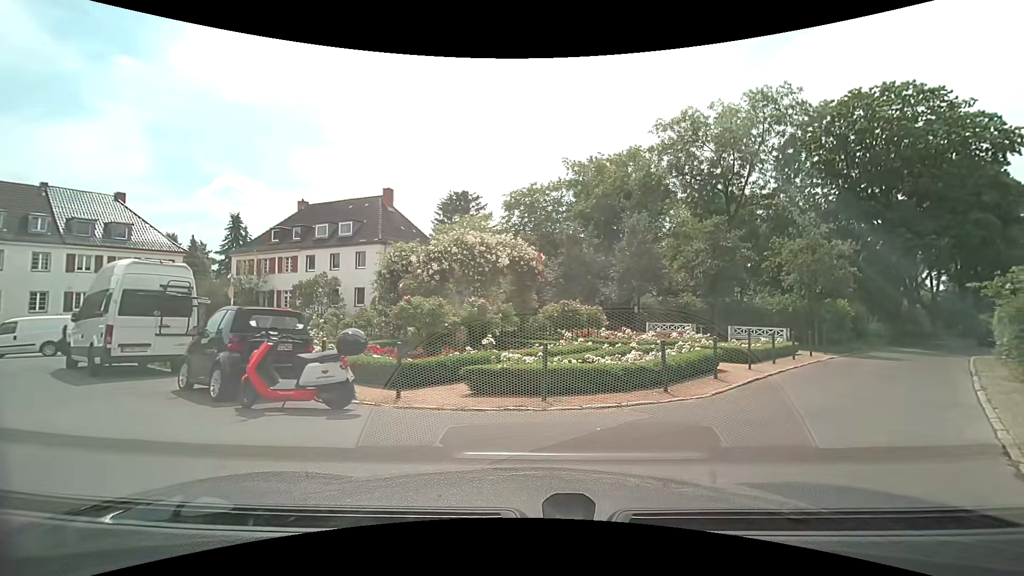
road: residential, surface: asphalt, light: Day
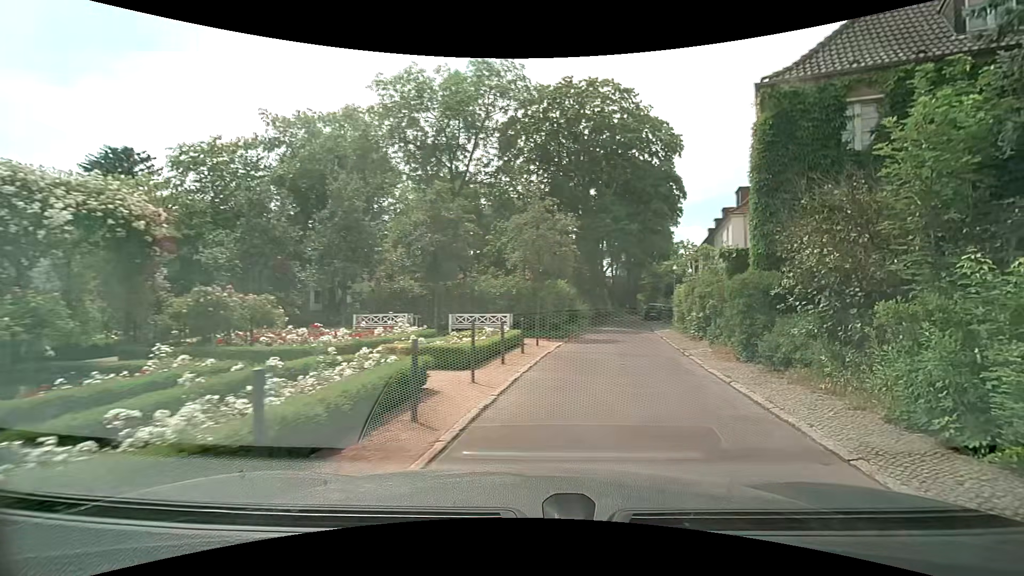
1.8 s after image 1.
(+1.4, +6.0) m; +30°
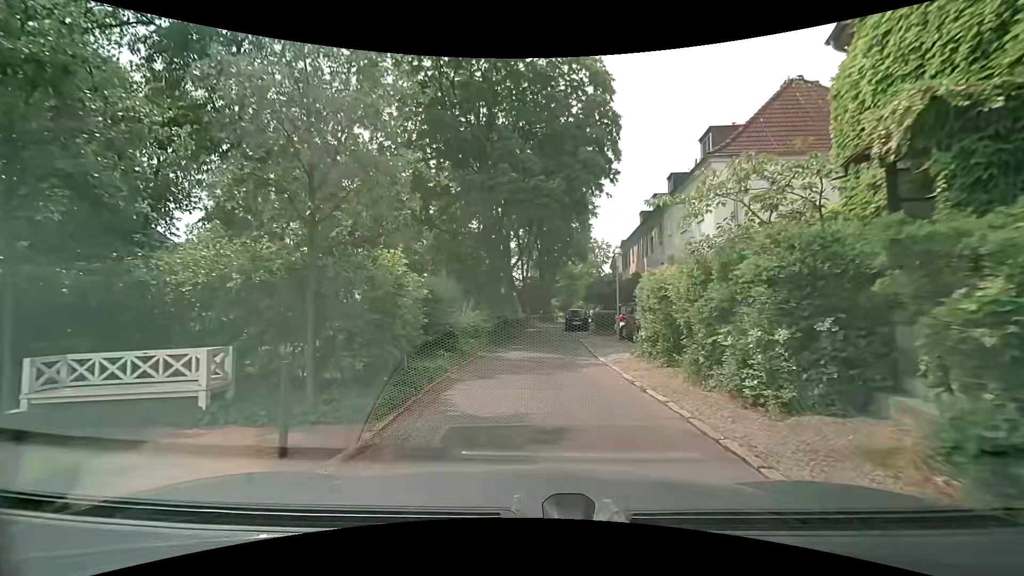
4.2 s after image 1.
(+2.0, +13.4) m; +11°
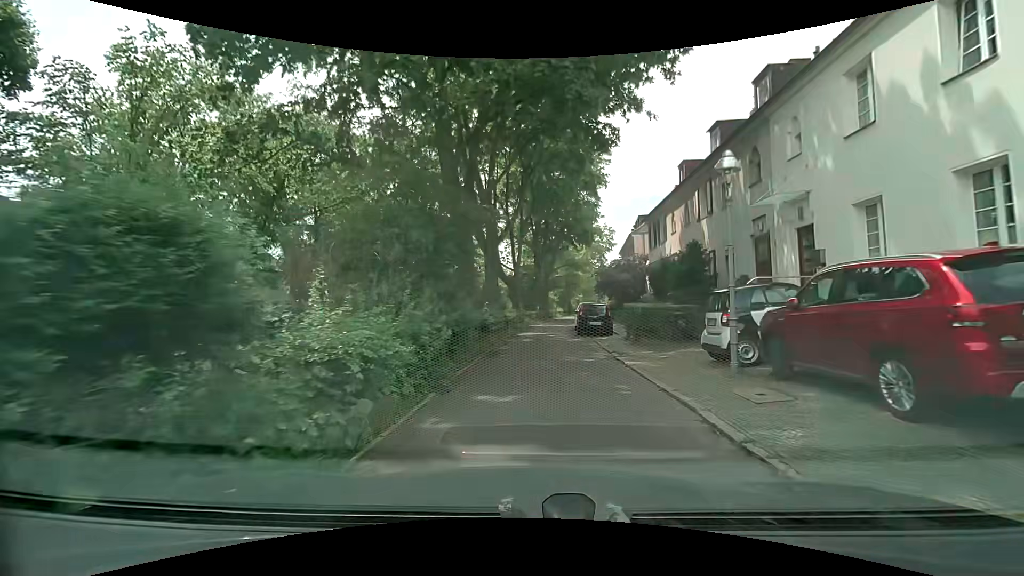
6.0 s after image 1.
(-0.1, +11.9) m; 0°
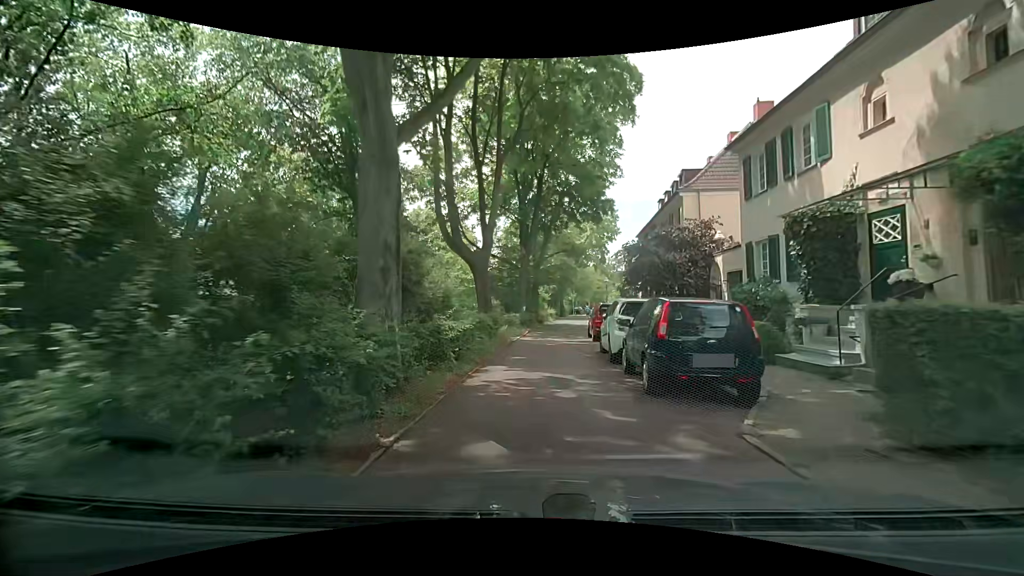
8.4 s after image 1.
(+0.2, +15.8) m; -1°
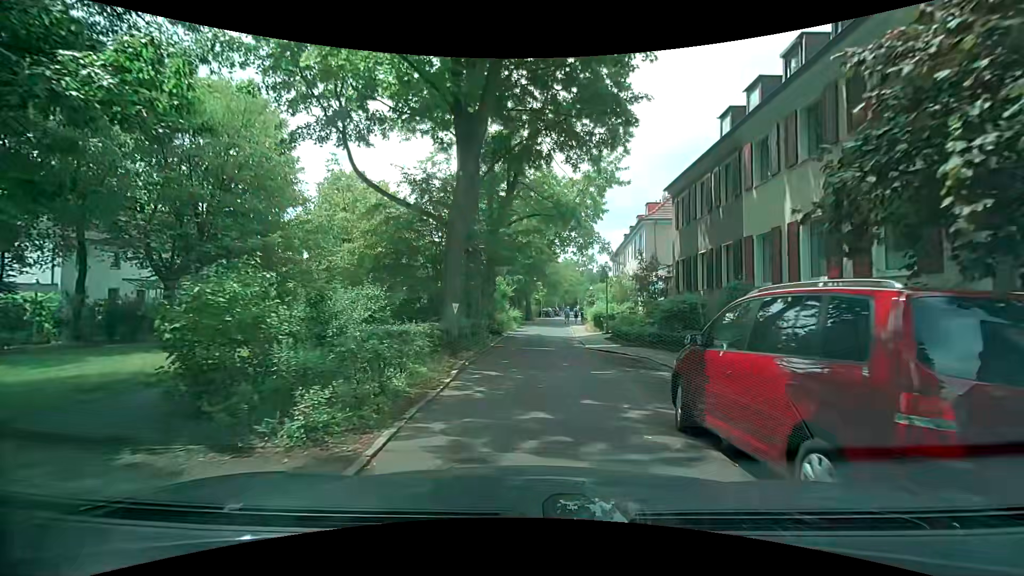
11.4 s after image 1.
(+0.9, +17.9) m; +5°
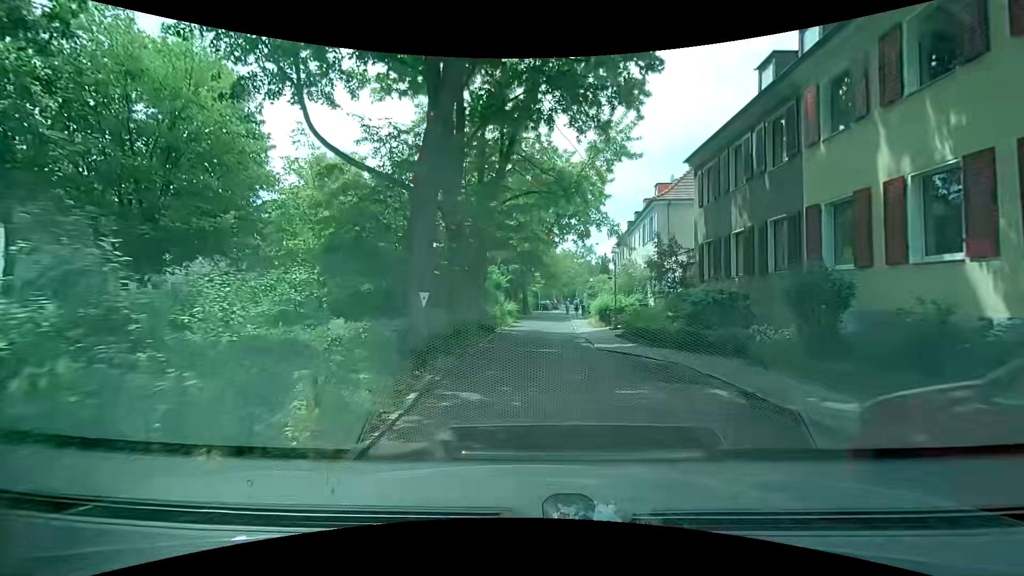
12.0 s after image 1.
(+0.1, +3.6) m; +1°
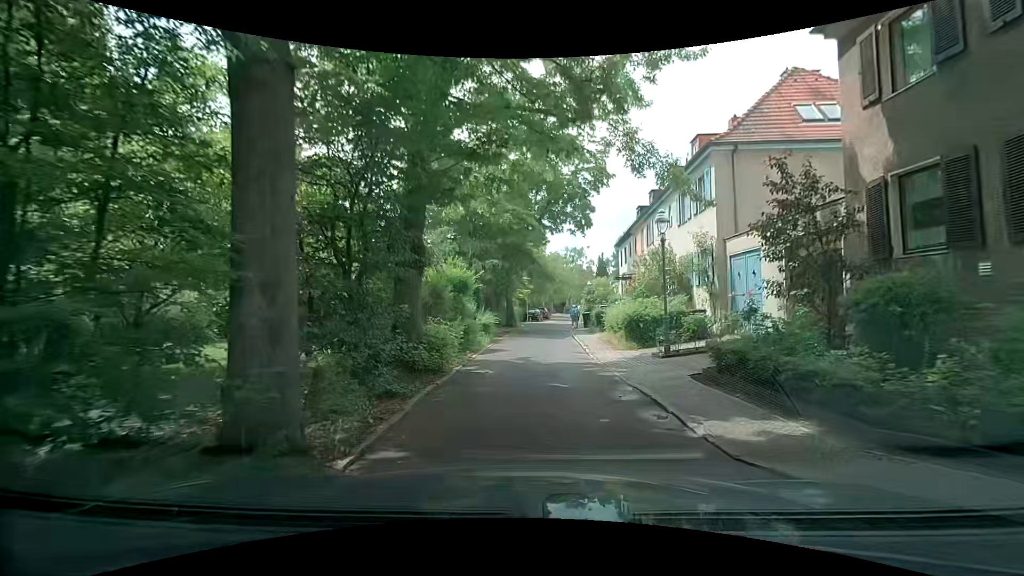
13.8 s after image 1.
(+0.3, +10.5) m; +4°
